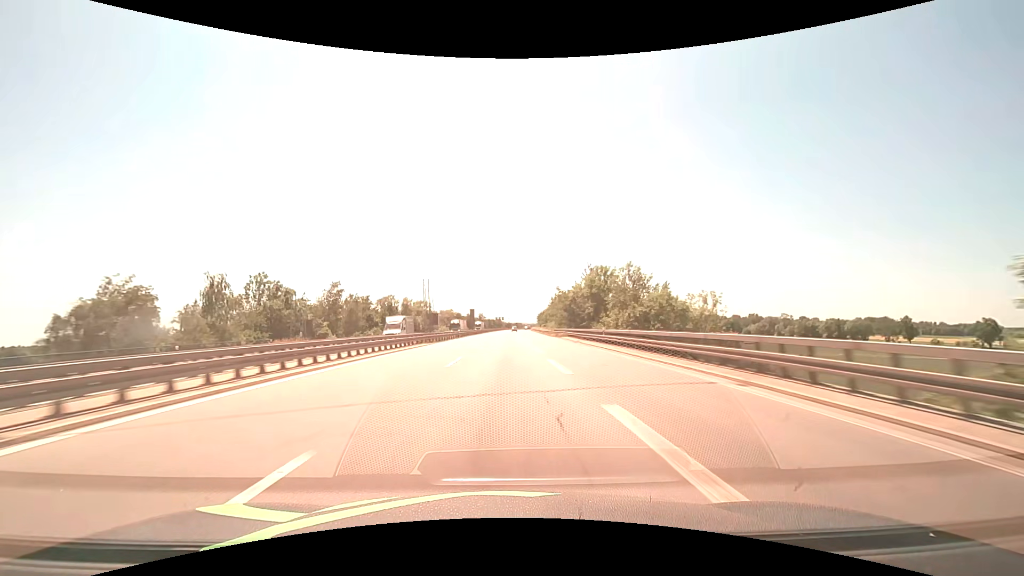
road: motorway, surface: asphalt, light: Day
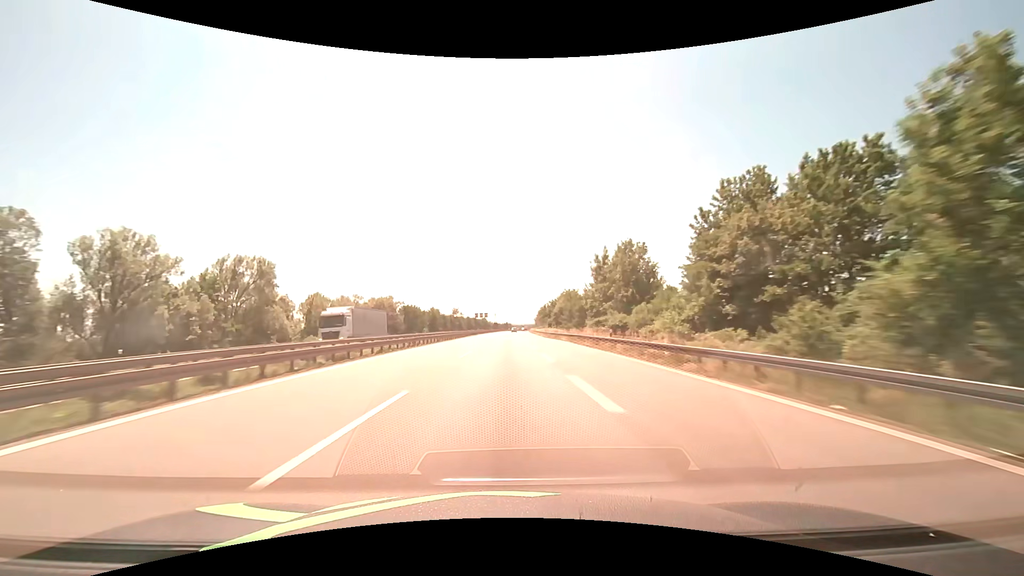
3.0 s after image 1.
(+1.0, +103.0) m; +1°
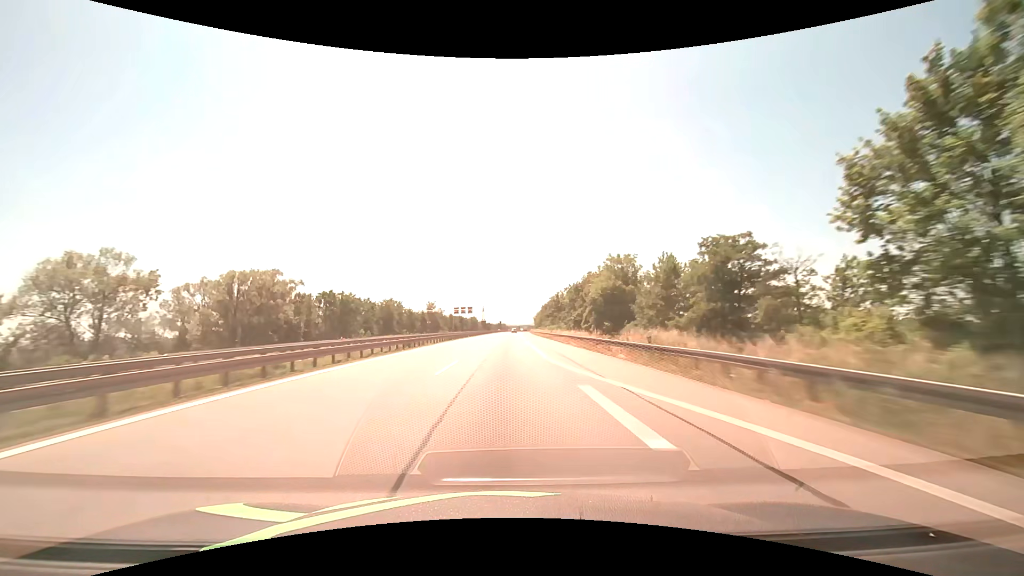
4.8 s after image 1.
(+0.3, +61.8) m; +1°
(0, +10) (0, +20) (0, +30) (0, +40) (0, +50) (0, +60) (0, +70) (+1, +80) (+1, +90) (+1, +100) m
